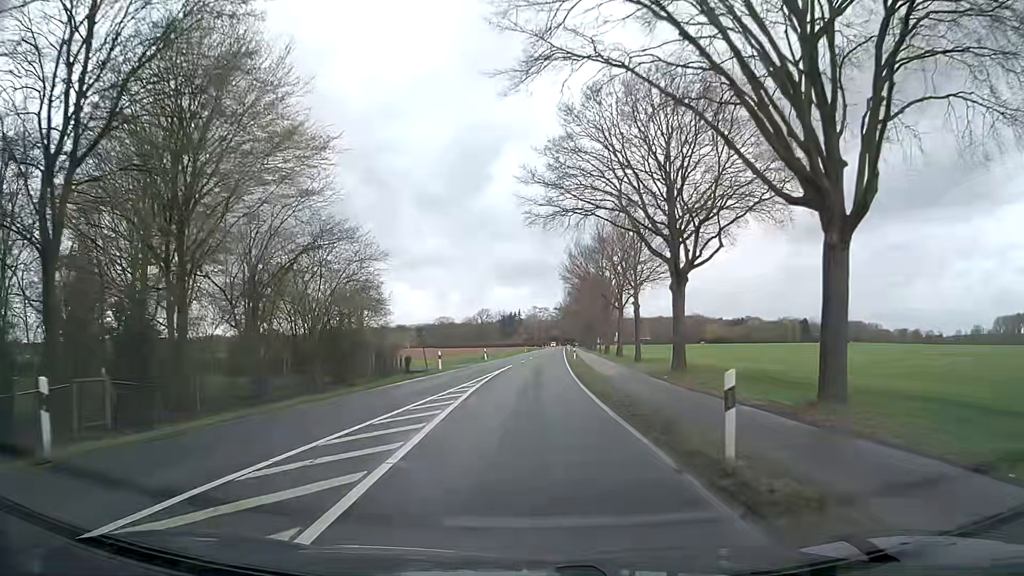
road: secondary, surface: asphalt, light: Day
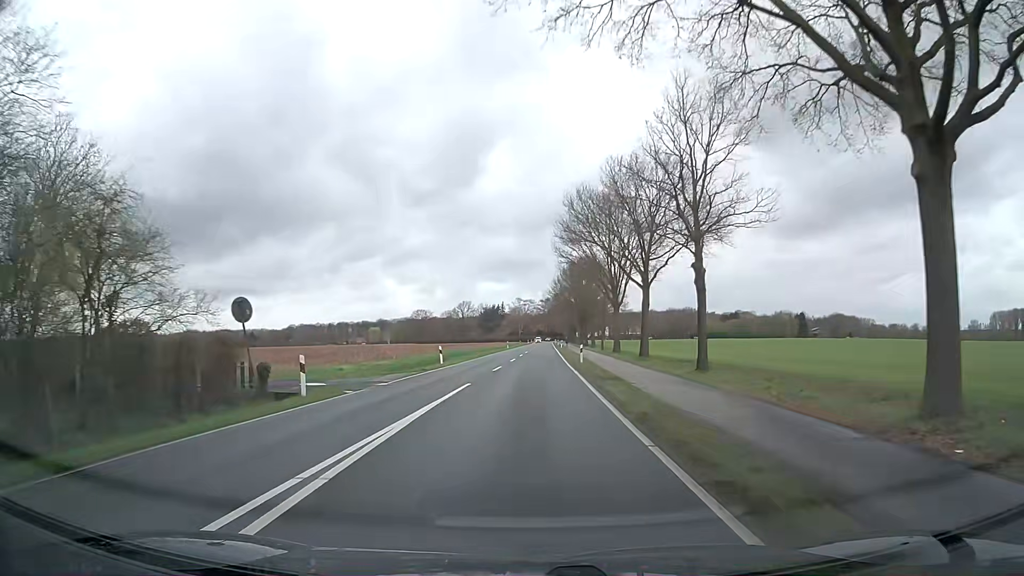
(+0.3, +22.5) m; +2°
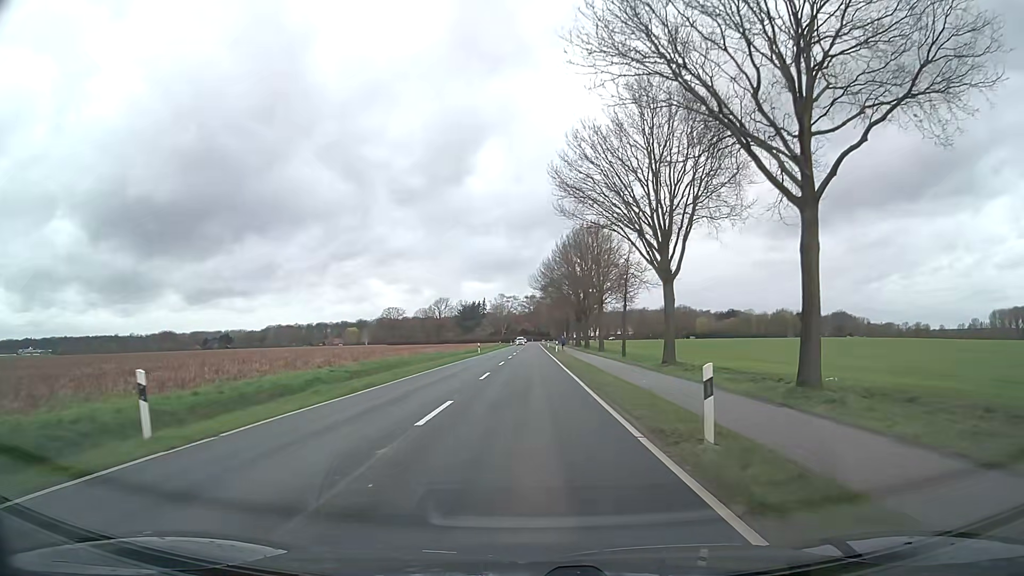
(+0.3, +30.2) m; +1°
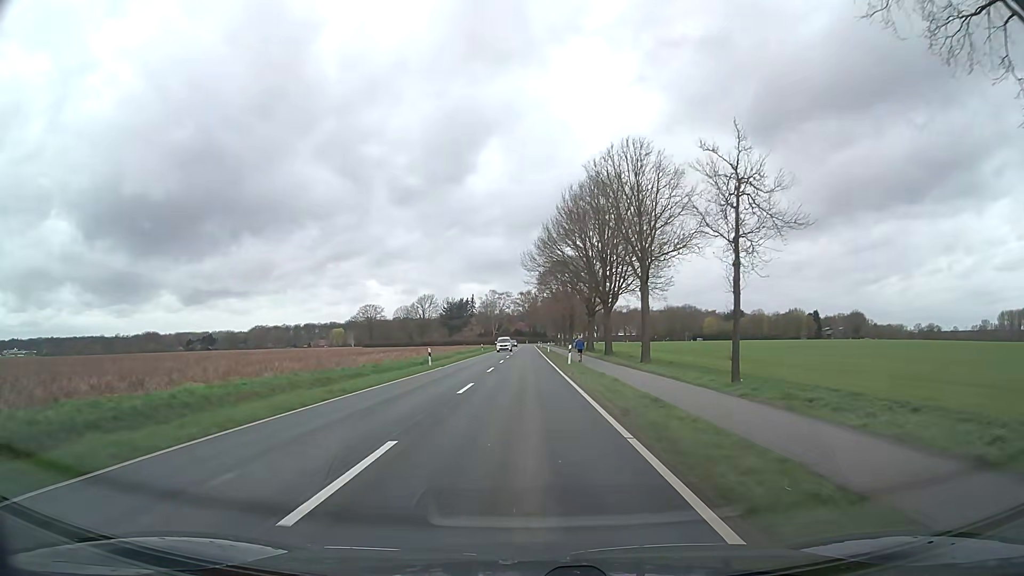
(+0.2, +30.2) m; +1°
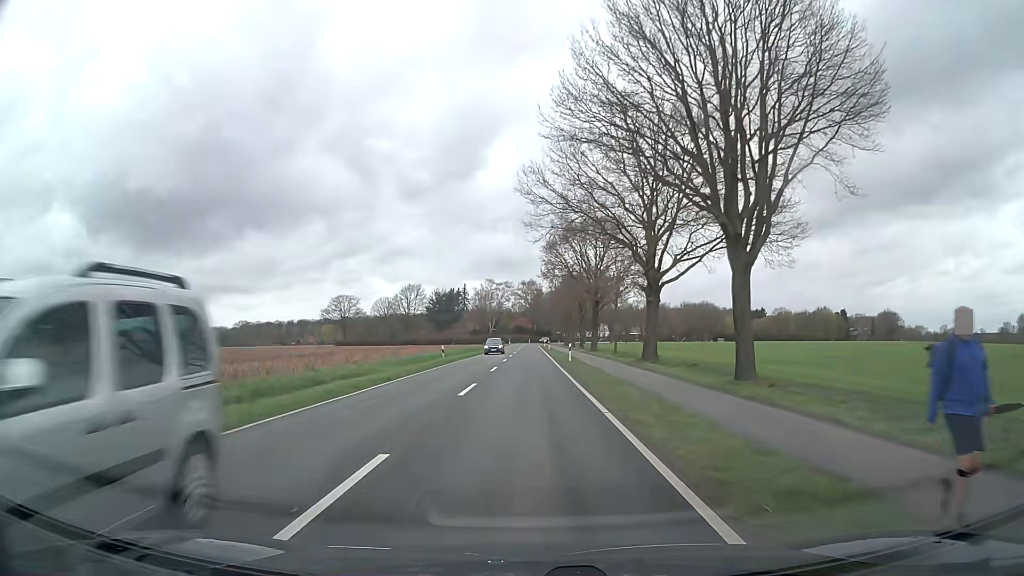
(-0.3, +37.8) m; 0°
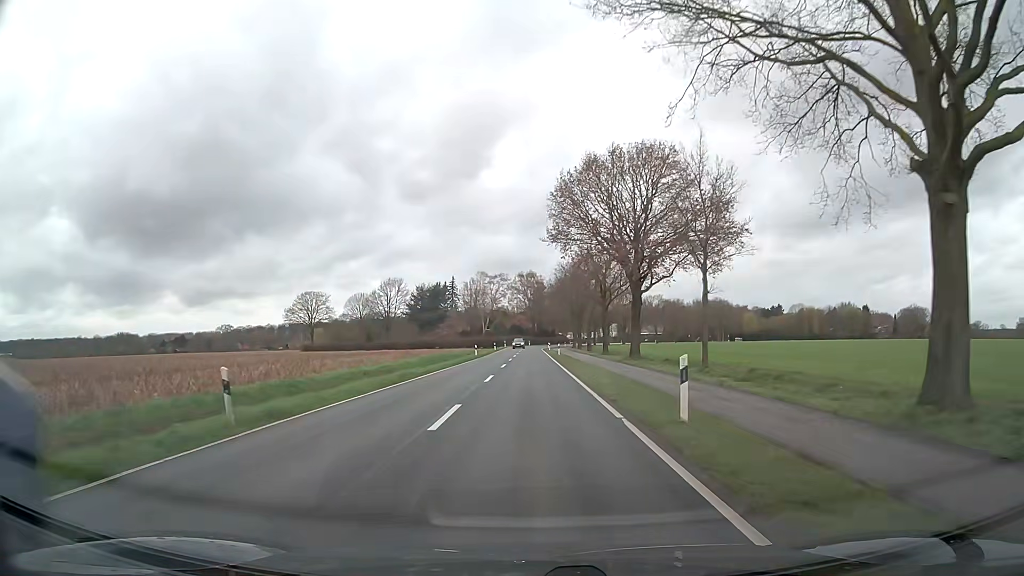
(0.0, +30.4) m; 0°
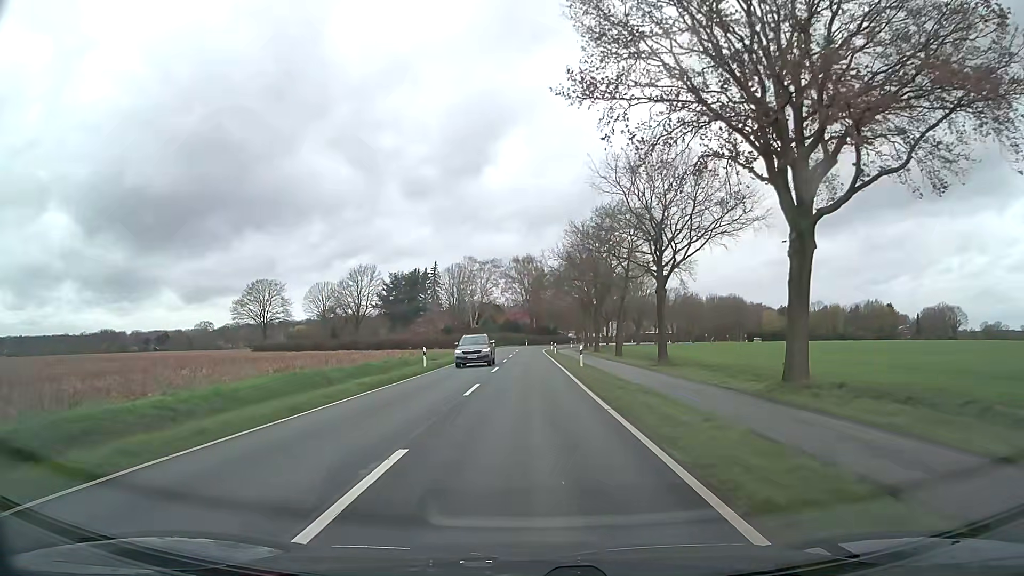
(-0.1, +30.5) m; 0°
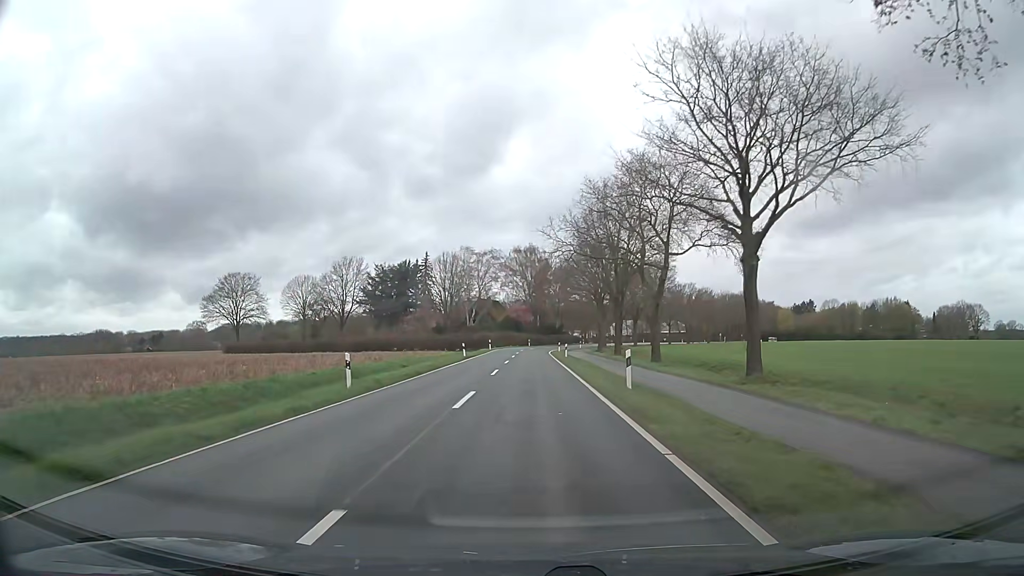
(0.0, +15.3) m; 0°
(0, +10) (0, +20) (0, +30) (0, +40) (0, +50) (0, +60) (0, +70) (+1, +80) (+2, +90) (+4, +100) m
